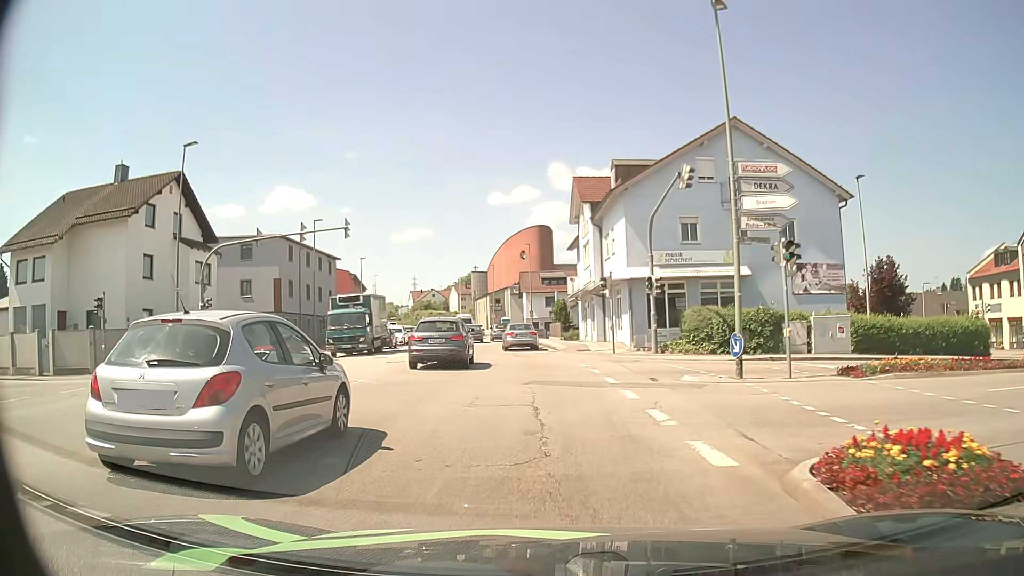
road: tertiary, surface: asphalt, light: Day
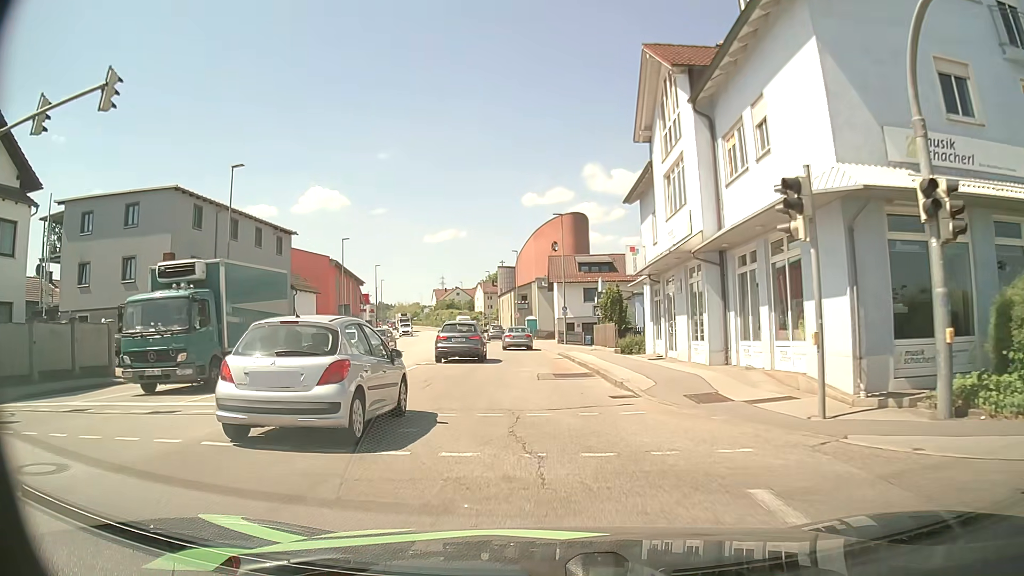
(-0.3, +20.5) m; -3°
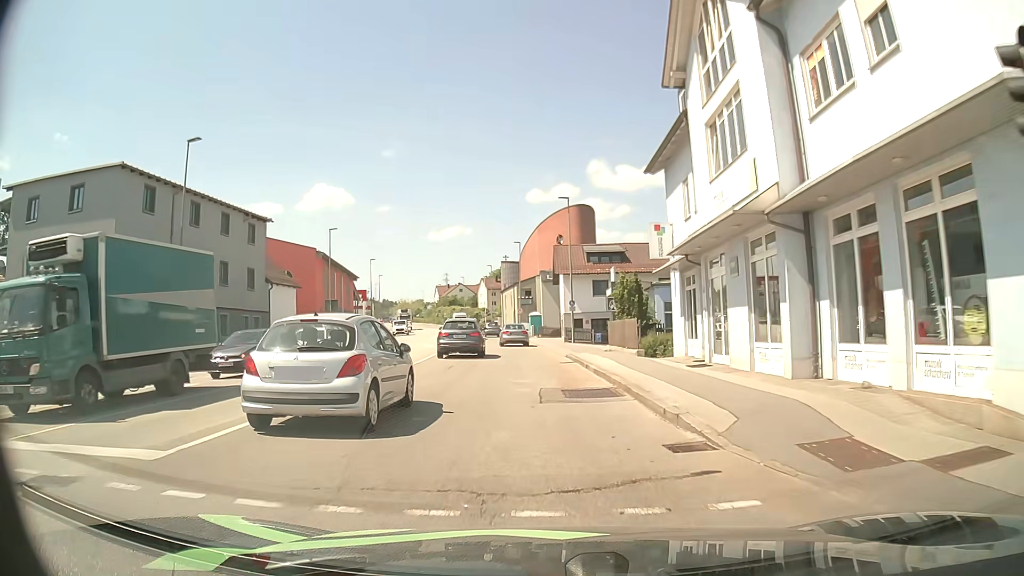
(0.0, +5.6) m; 0°
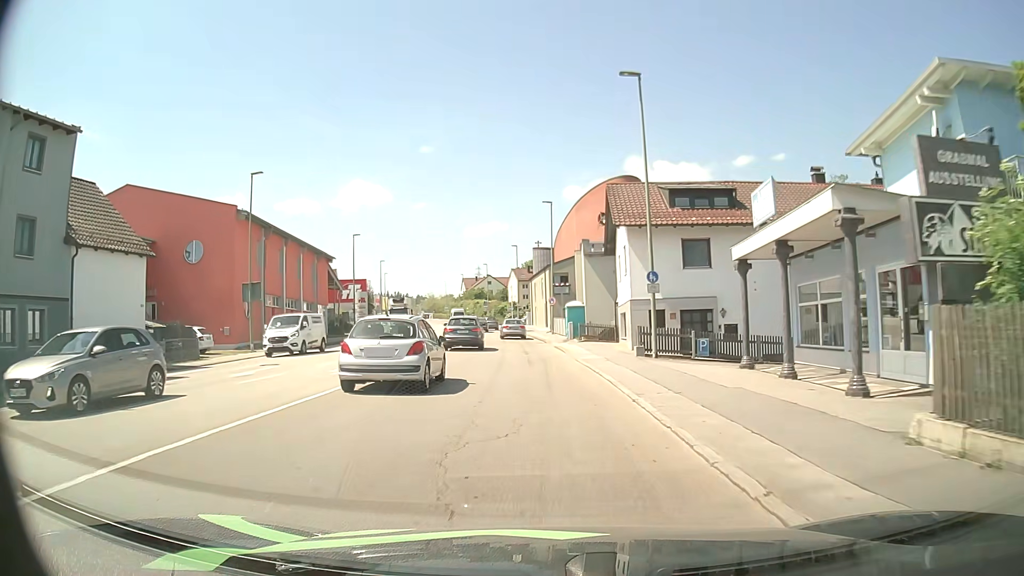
(-0.5, +23.7) m; -3°
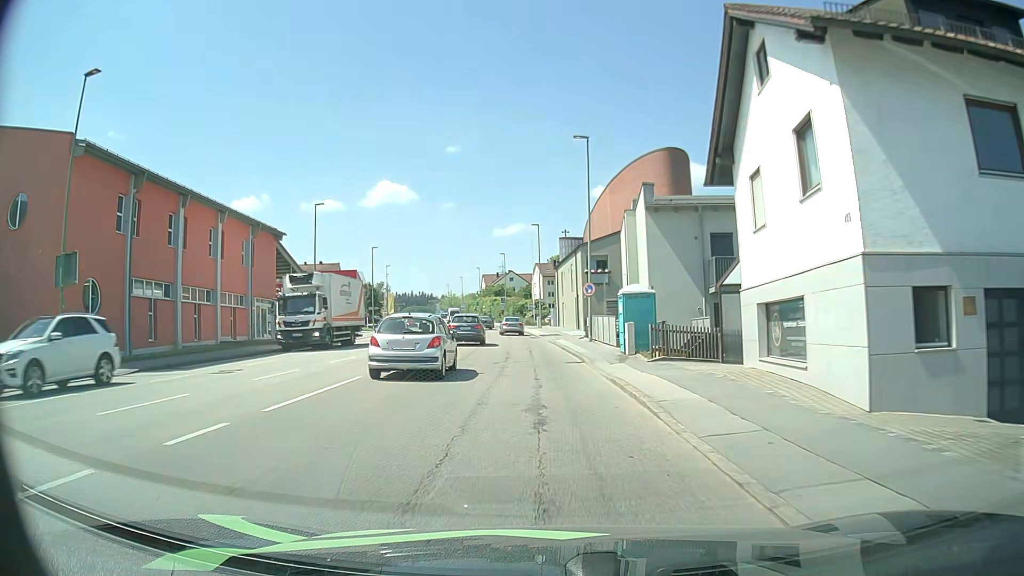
(-0.2, +19.0) m; -1°
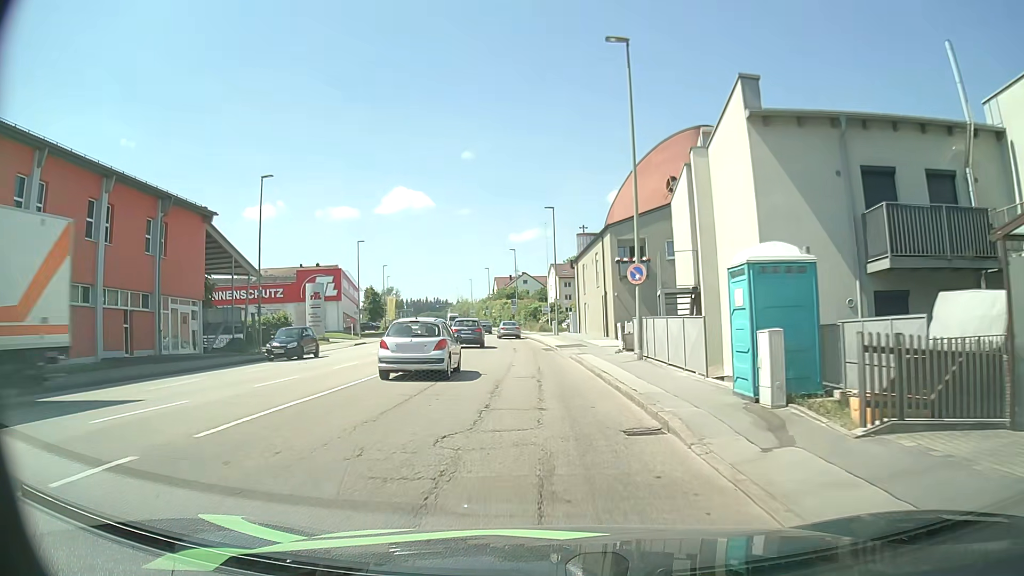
(-0.2, +12.8) m; -1°
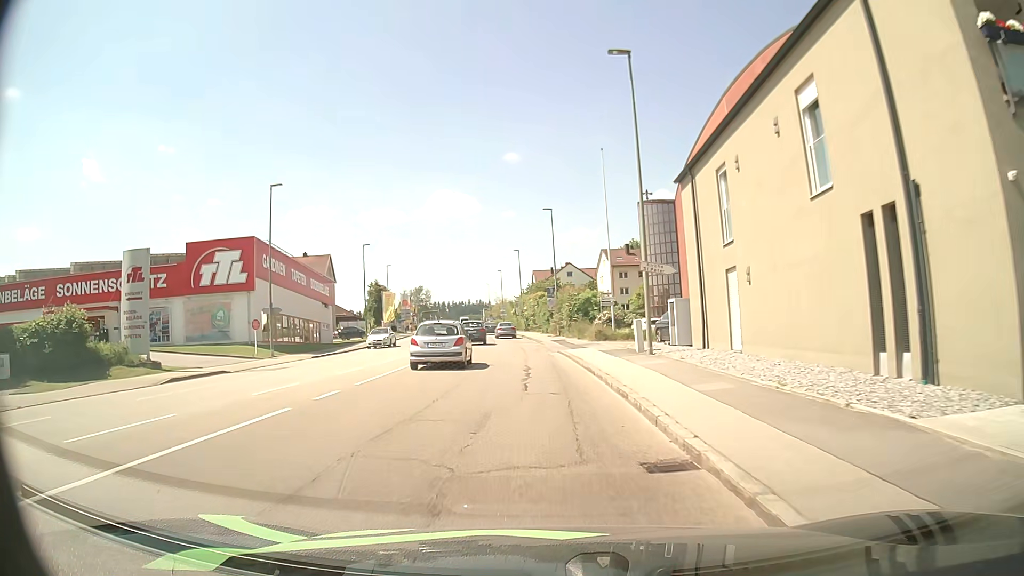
(-1.2, +32.1) m; -4°
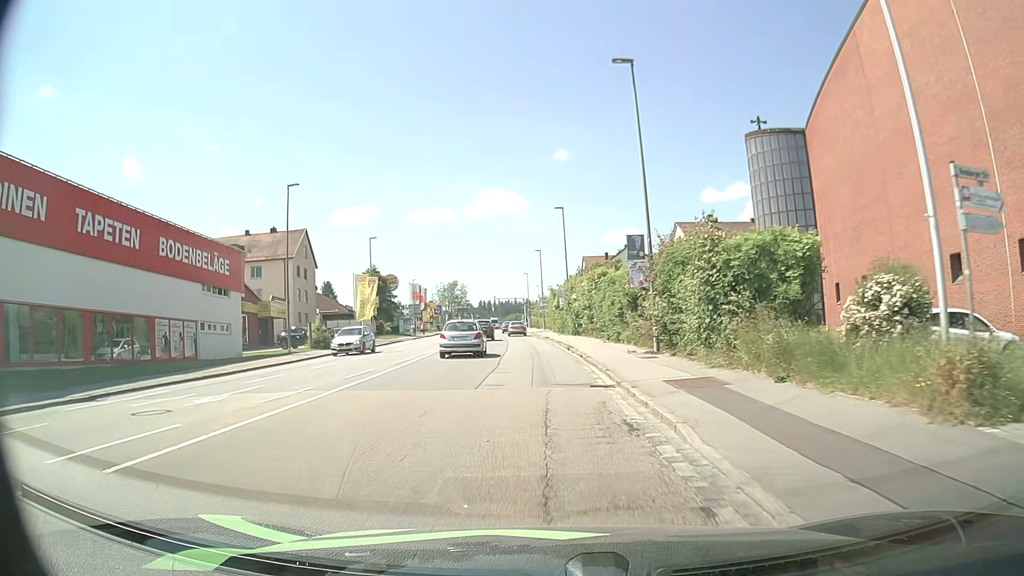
(-1.2, +32.1) m; -4°
